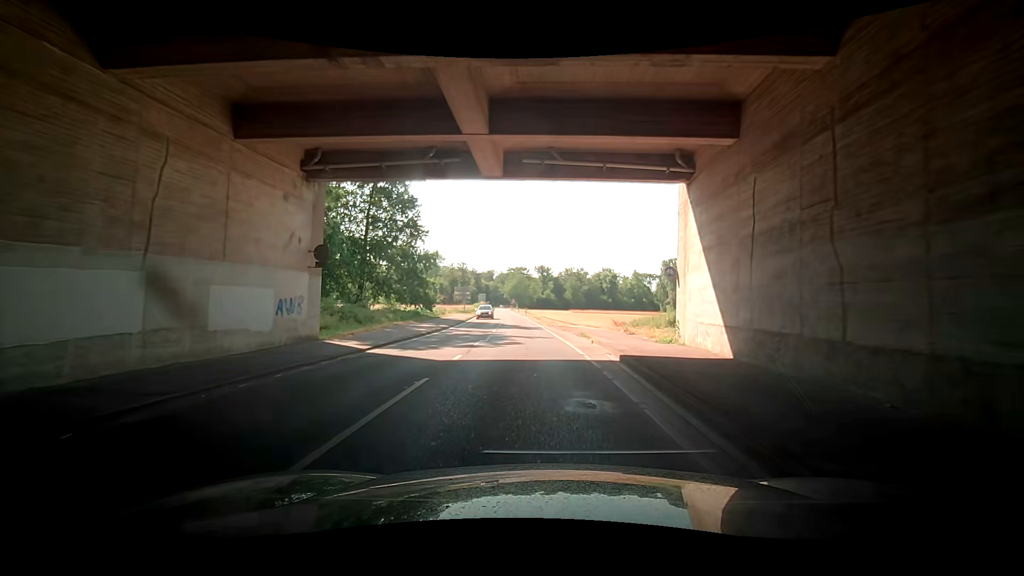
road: secondary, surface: asphalt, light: Day
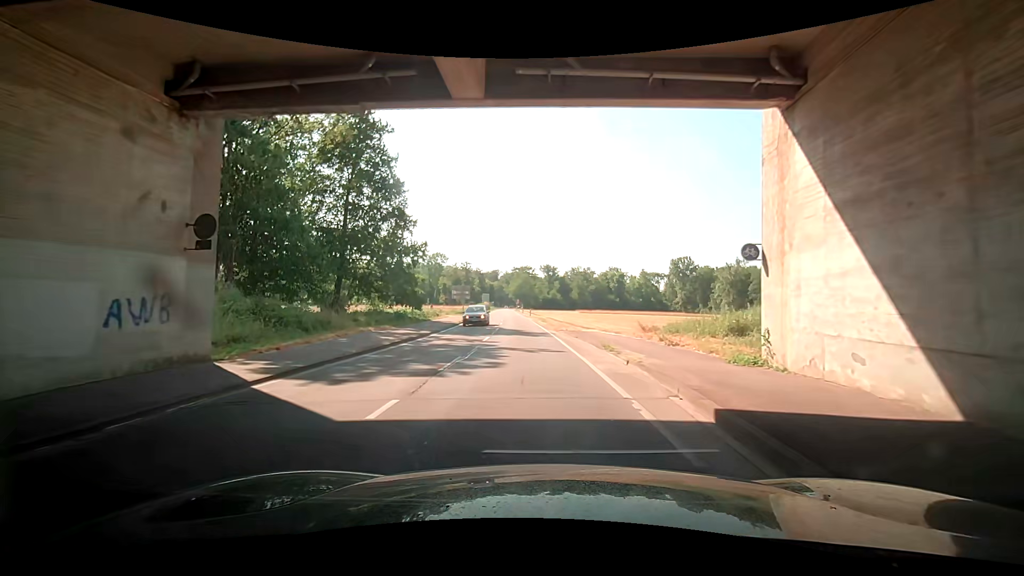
(0.0, +6.5) m; -1°
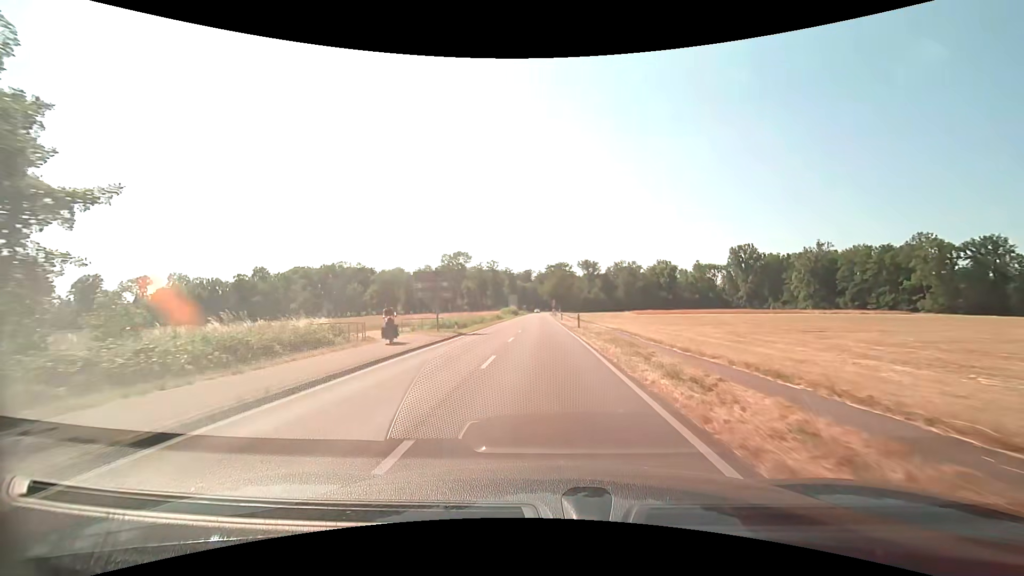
(-1.9, +36.0) m; -6°
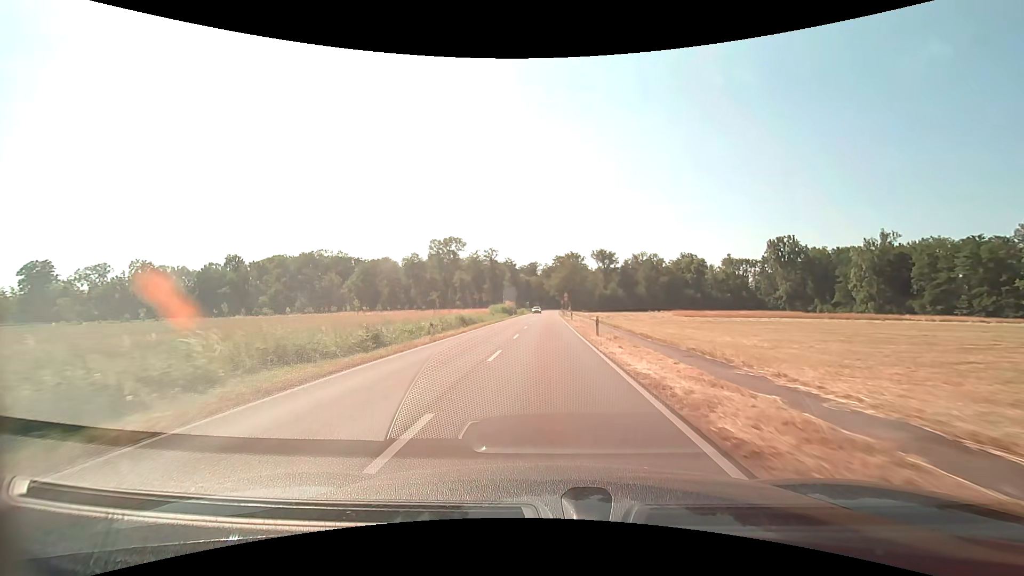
(-0.2, +35.3) m; -1°
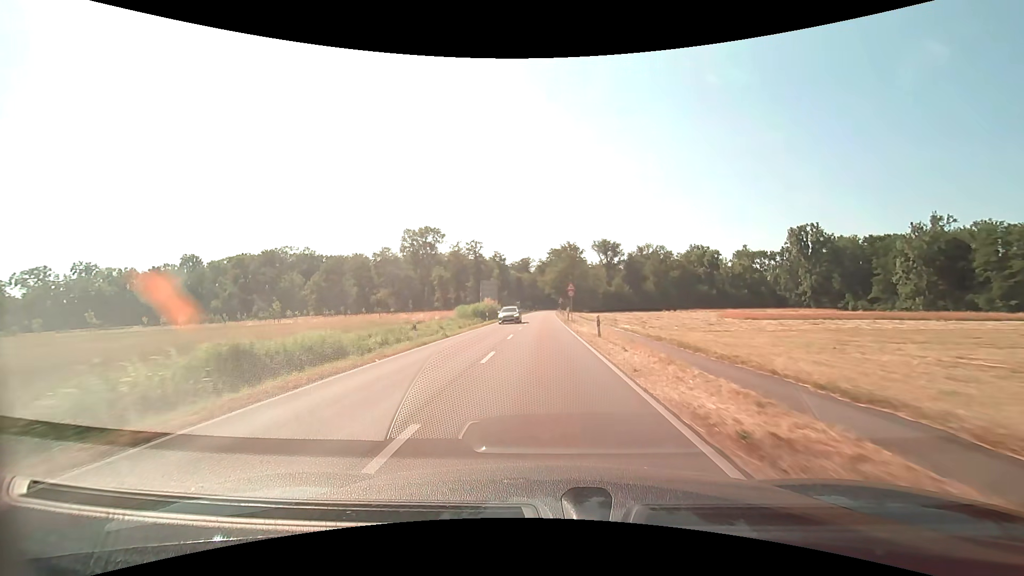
(+0.2, +27.8) m; +1°
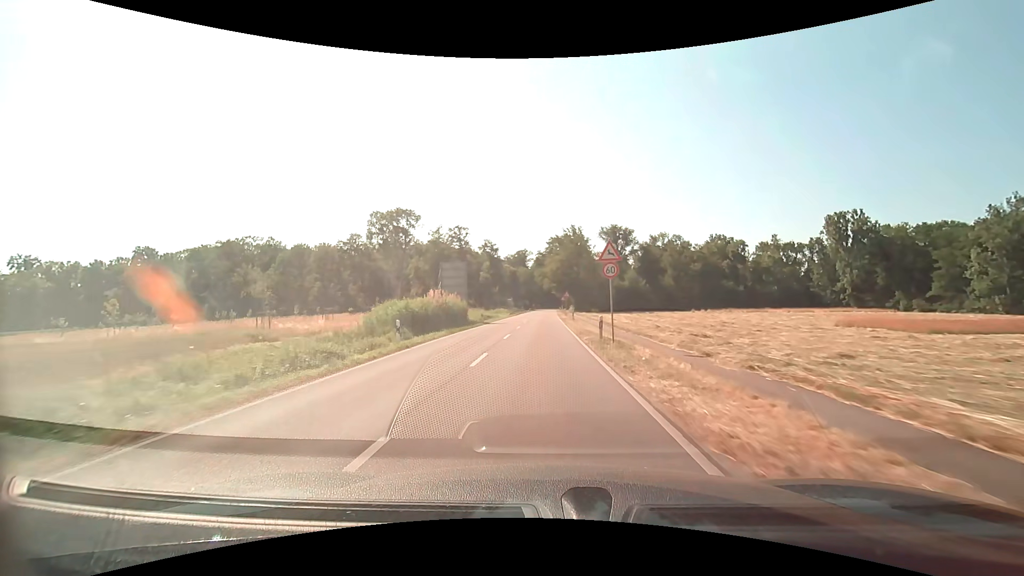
(0.0, +27.6) m; 0°
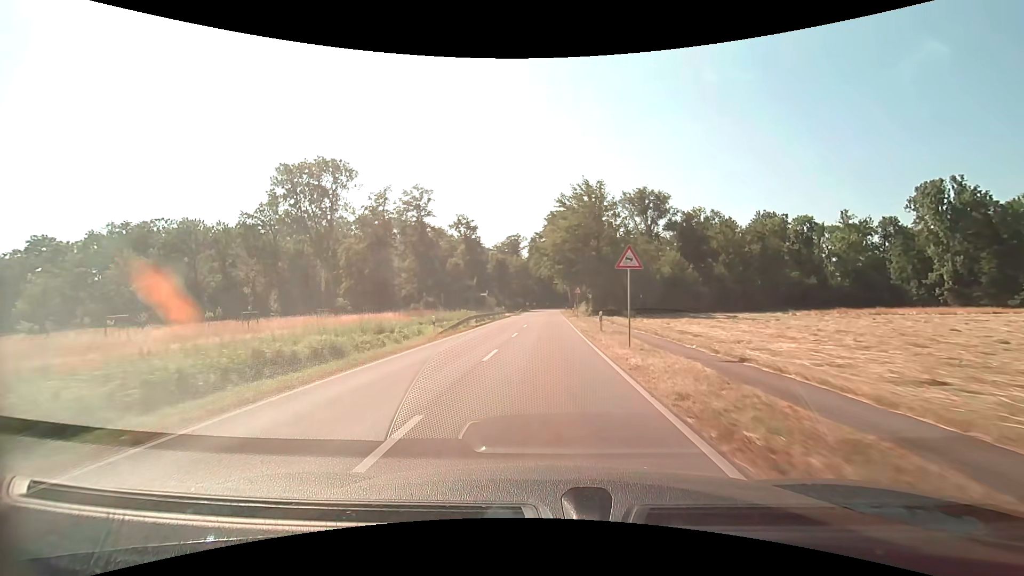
(0.0, +44.3) m; 0°
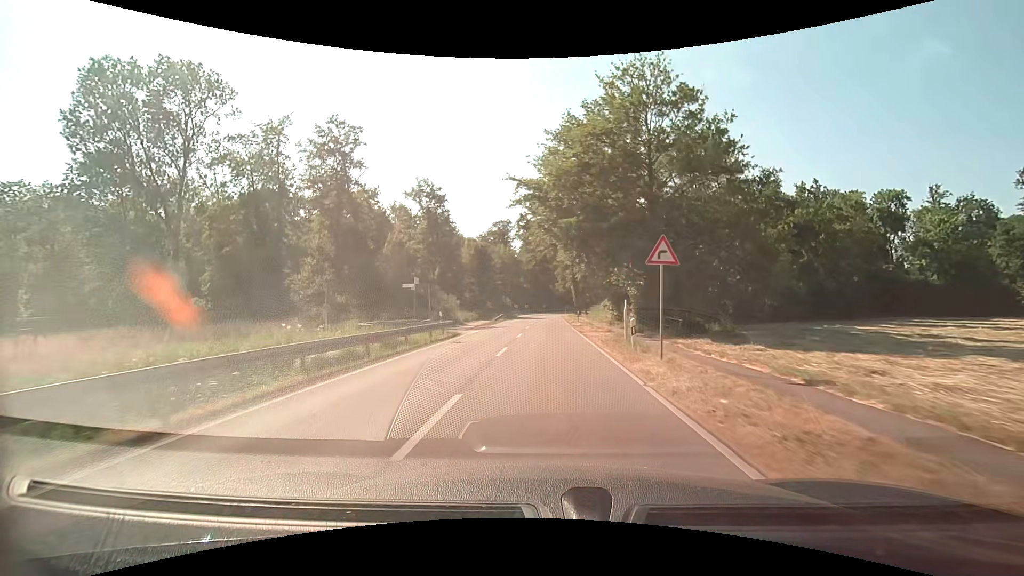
(+0.1, +34.7) m; +1°
(0, +10) (0, +20) (0, +30) (0, +40) (0, +50) (0, +60) (+1, +70) (+1, +80) (+1, +90) (+2, +100) m
